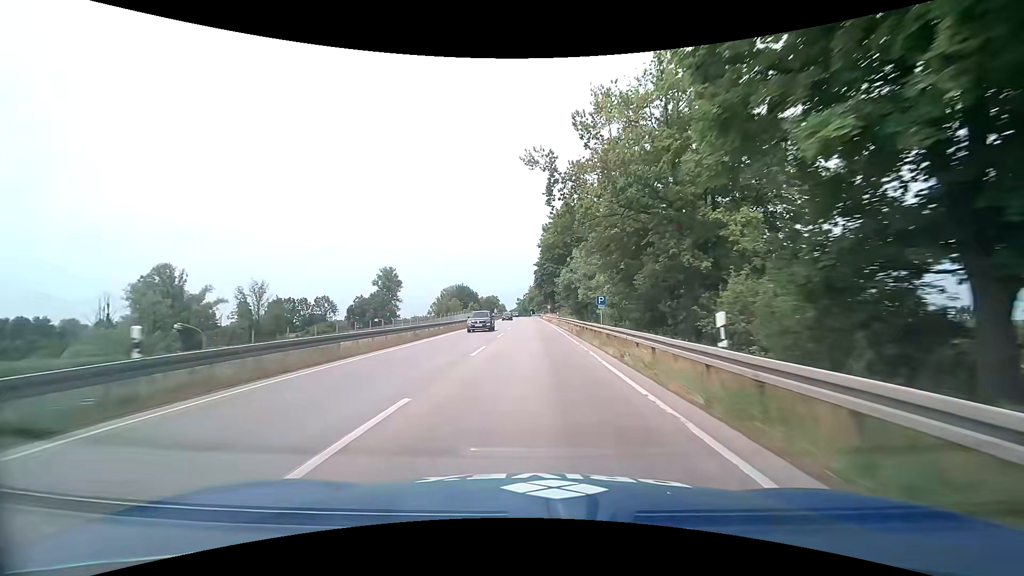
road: primary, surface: asphalt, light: Day
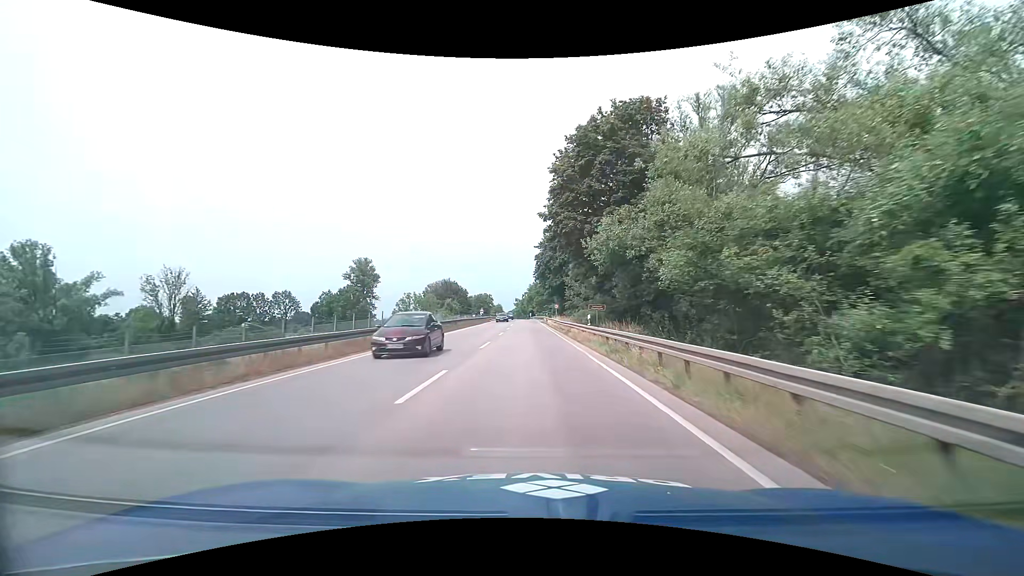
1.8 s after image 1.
(+0.1, +33.1) m; 0°
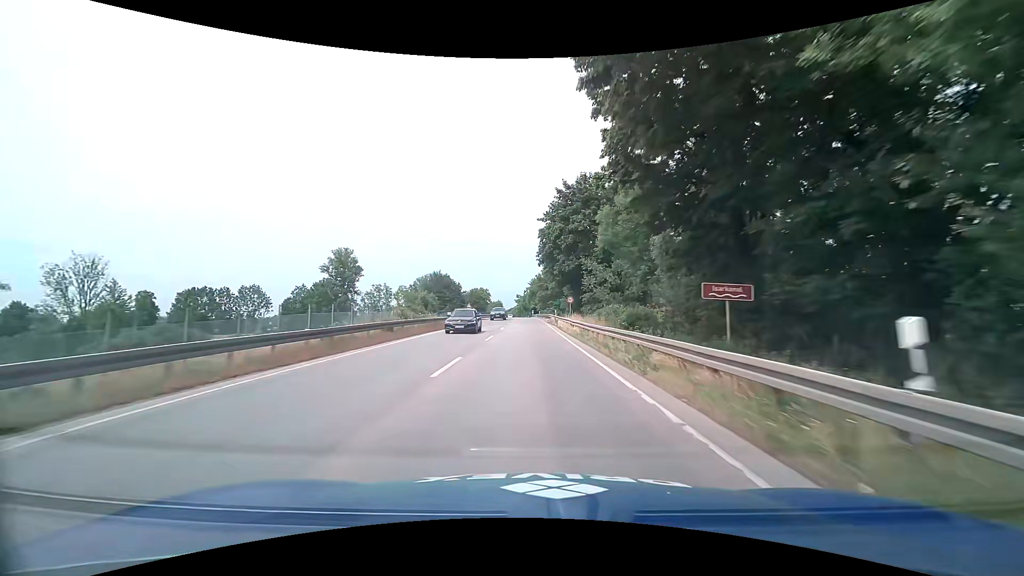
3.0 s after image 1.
(0.0, +21.8) m; 0°
(0, +10) (0, +20) (0, +30) (0, +40) (-1, +50) (-1, +60) (-1, +70) (-1, +80) (-1, +90) (-2, +100) m
